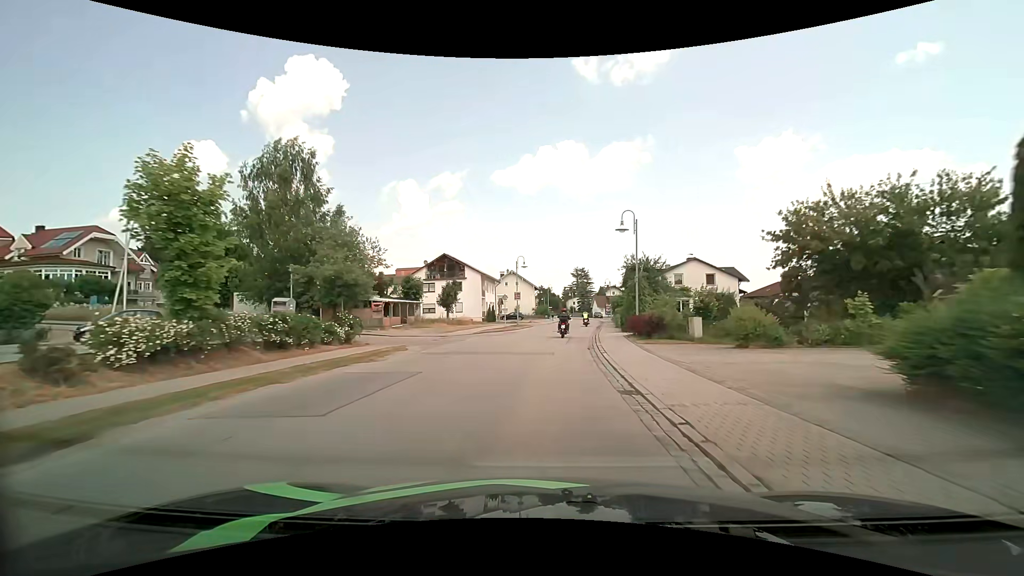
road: secondary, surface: asphalt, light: Day
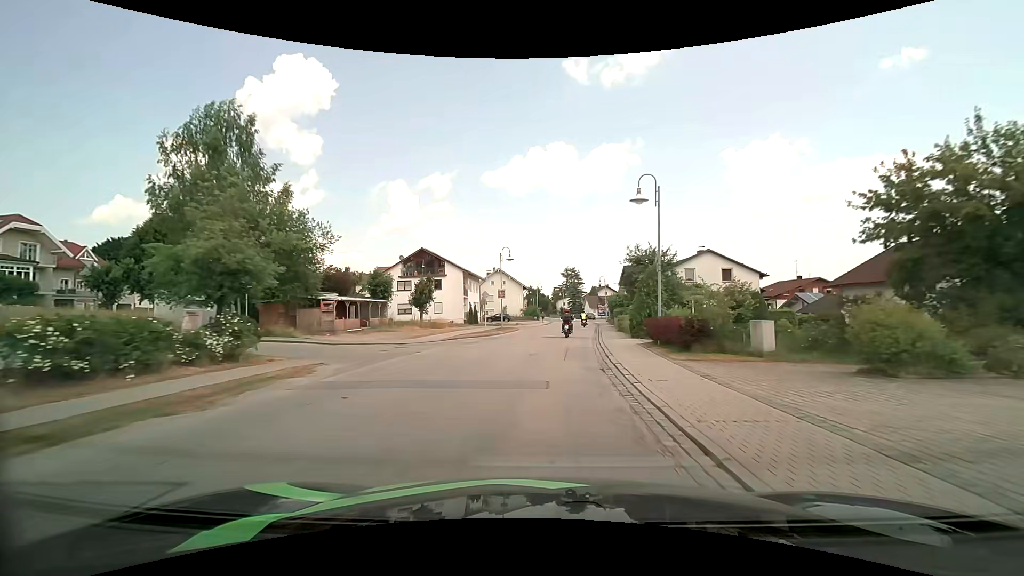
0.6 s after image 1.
(+0.1, +7.5) m; +1°
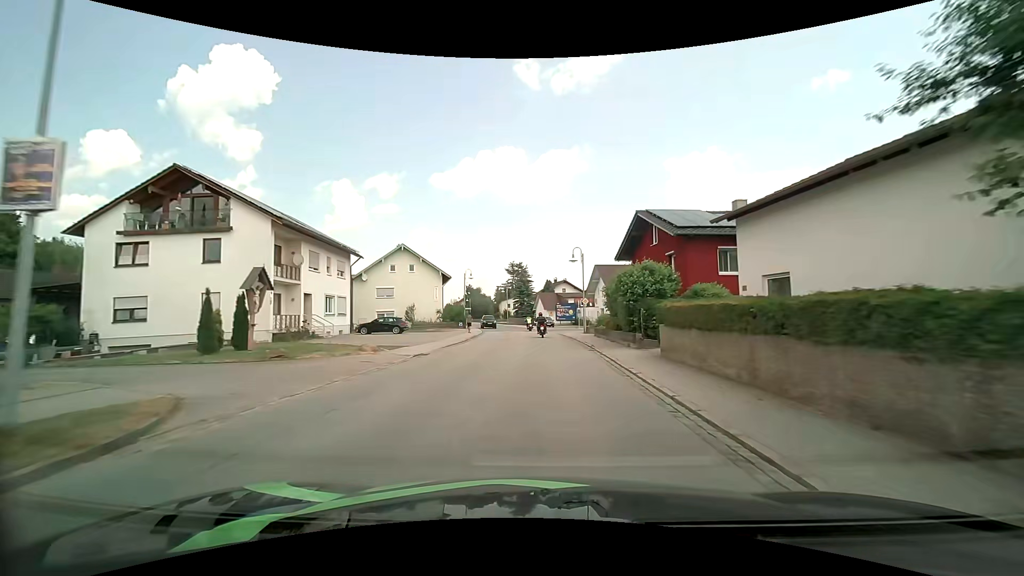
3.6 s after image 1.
(+1.9, +36.9) m; +6°
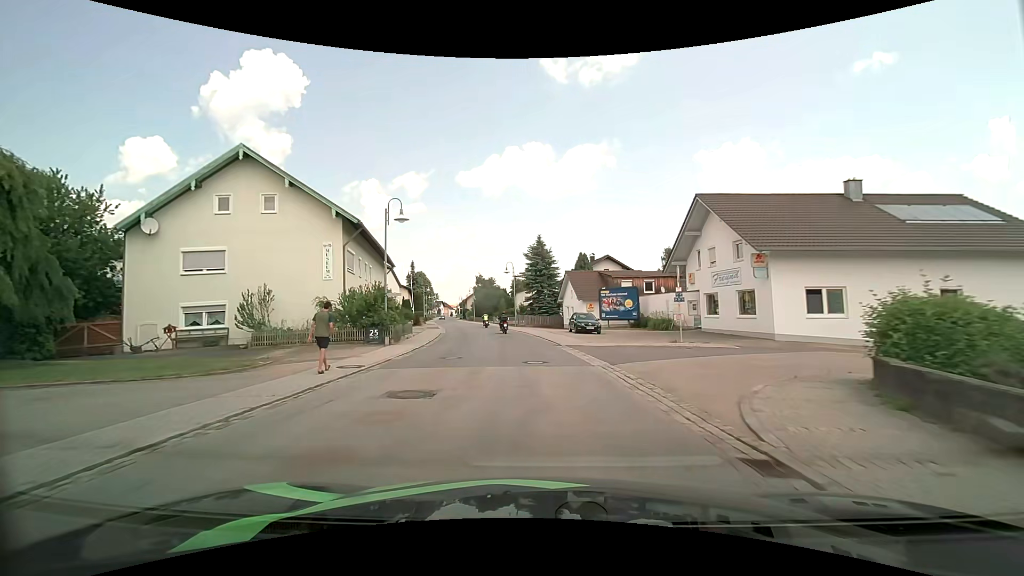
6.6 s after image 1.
(-0.1, +36.4) m; -3°
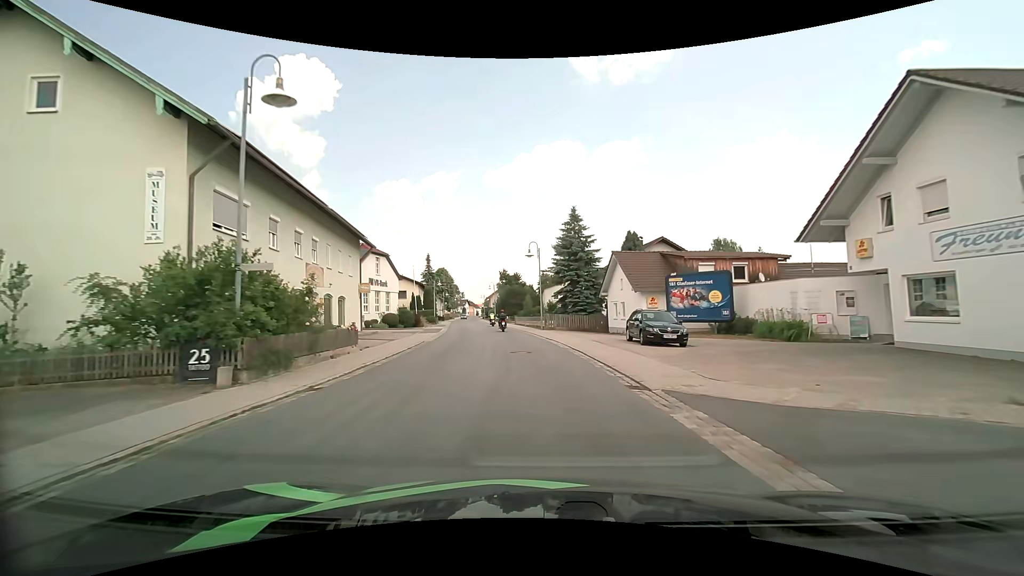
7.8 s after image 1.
(-0.4, +14.2) m; -3°
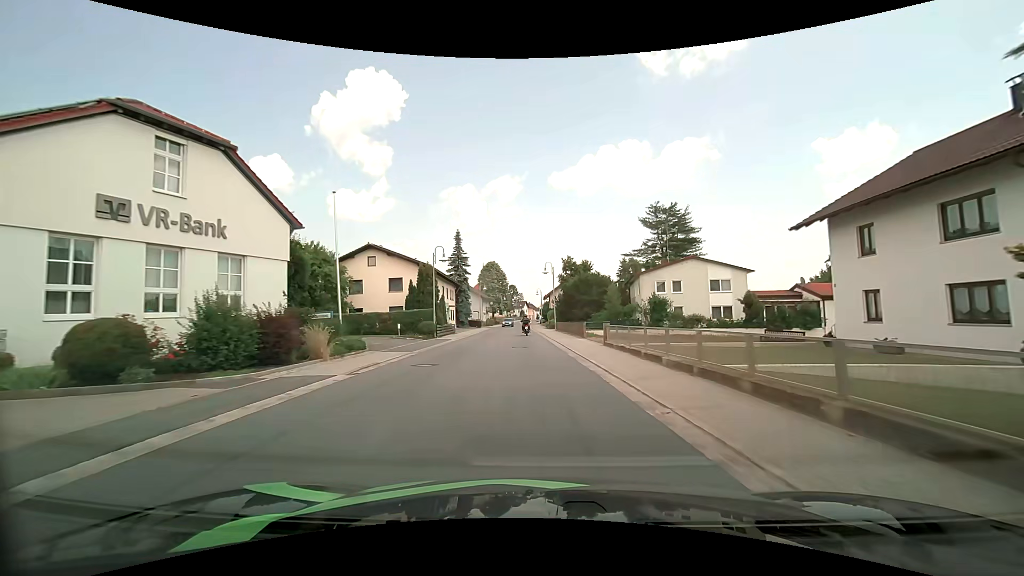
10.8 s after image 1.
(-2.9, +37.3) m; -8°
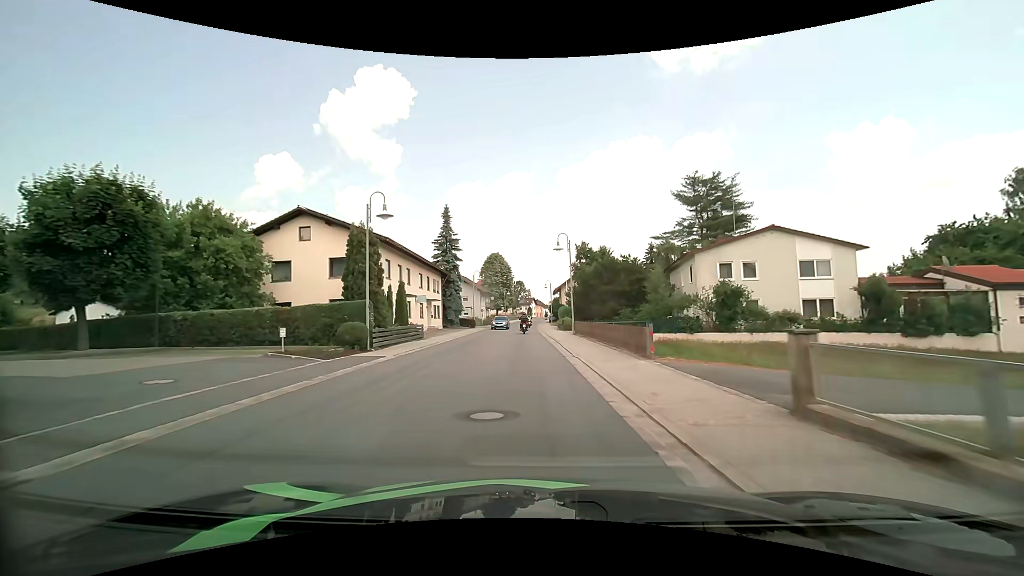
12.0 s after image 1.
(0.0, +16.2) m; -1°
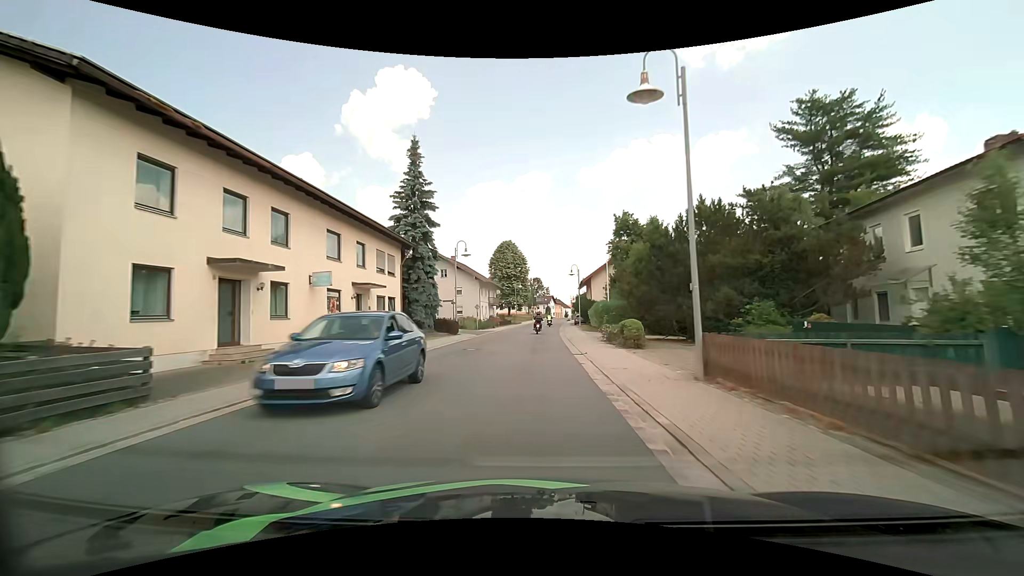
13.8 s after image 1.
(-0.5, +24.0) m; -2°
(0, +10) (0, +20) (0, +30) (0, +40) (0, +50) (+1, +60) (+1, +70) (+2, +80) (+2, +90) (+3, +100) m
